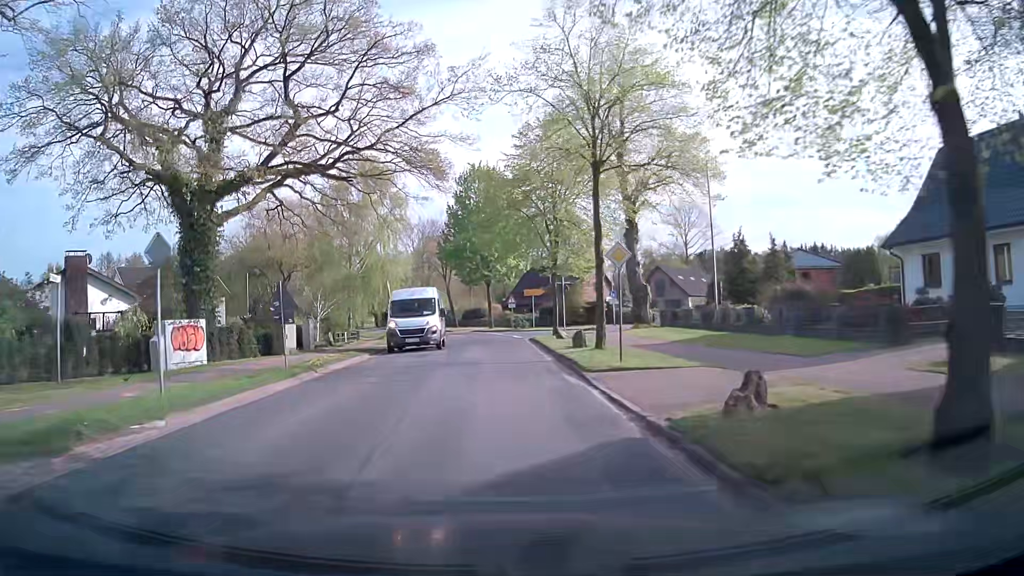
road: secondary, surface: asphalt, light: Day
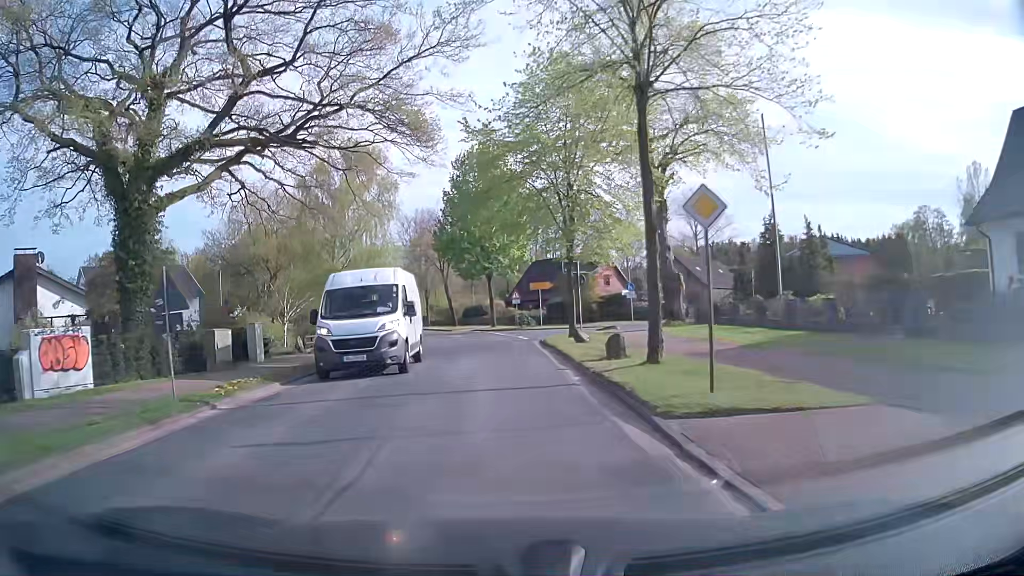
(0.0, +6.4) m; -1°
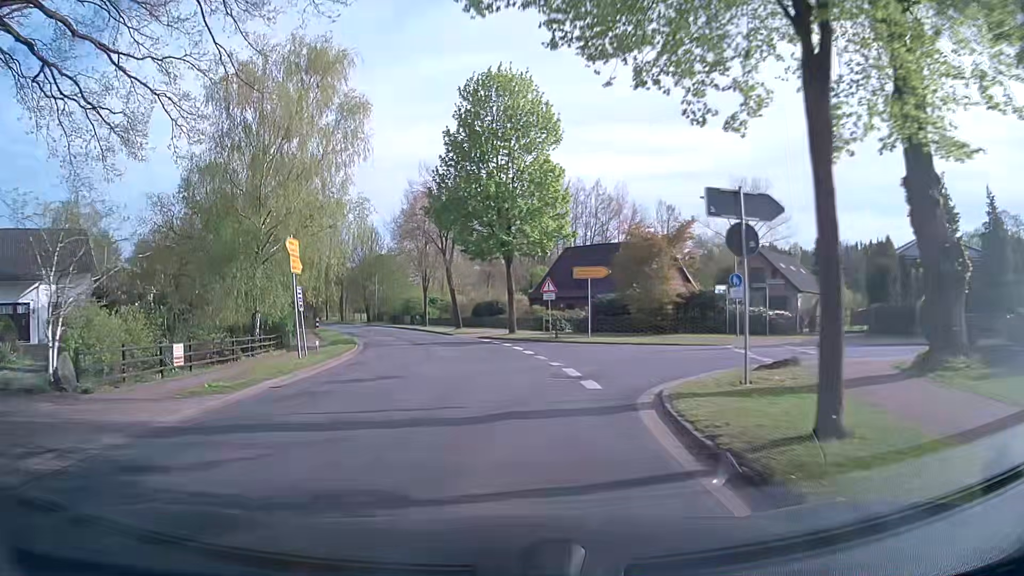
(-0.1, +19.1) m; -2°
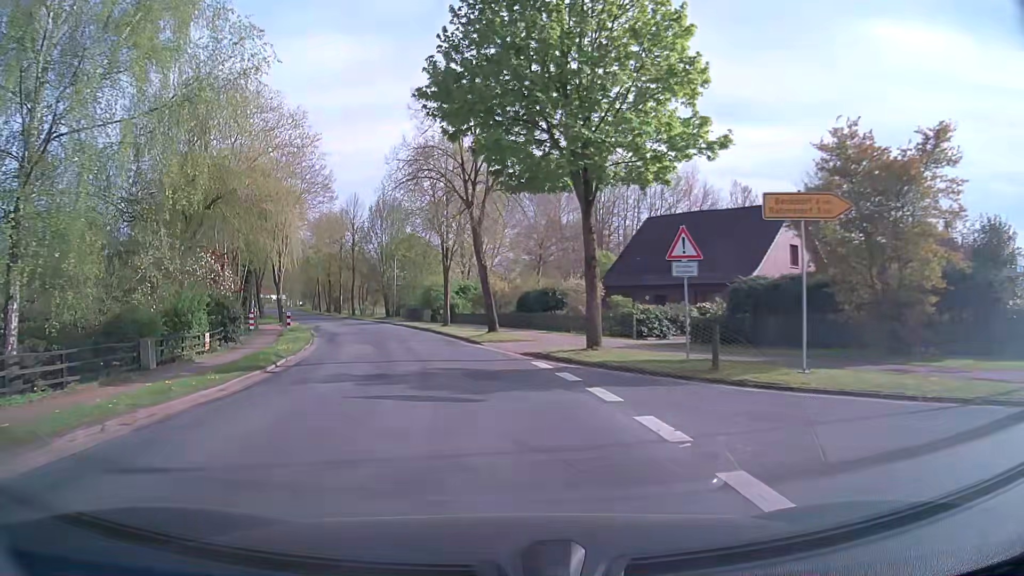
(-0.4, +19.3) m; -3°
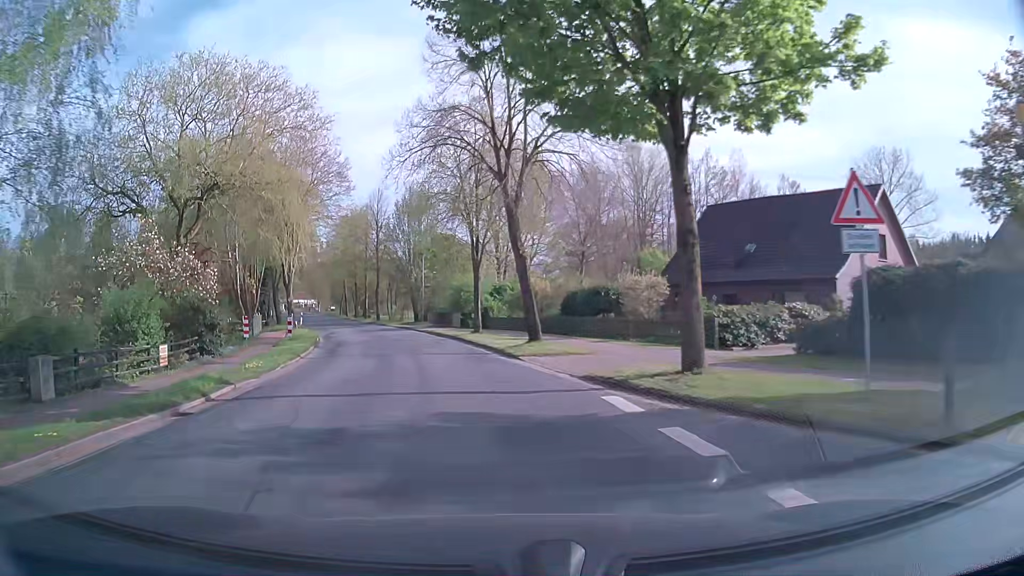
(-0.2, +6.6) m; -3°
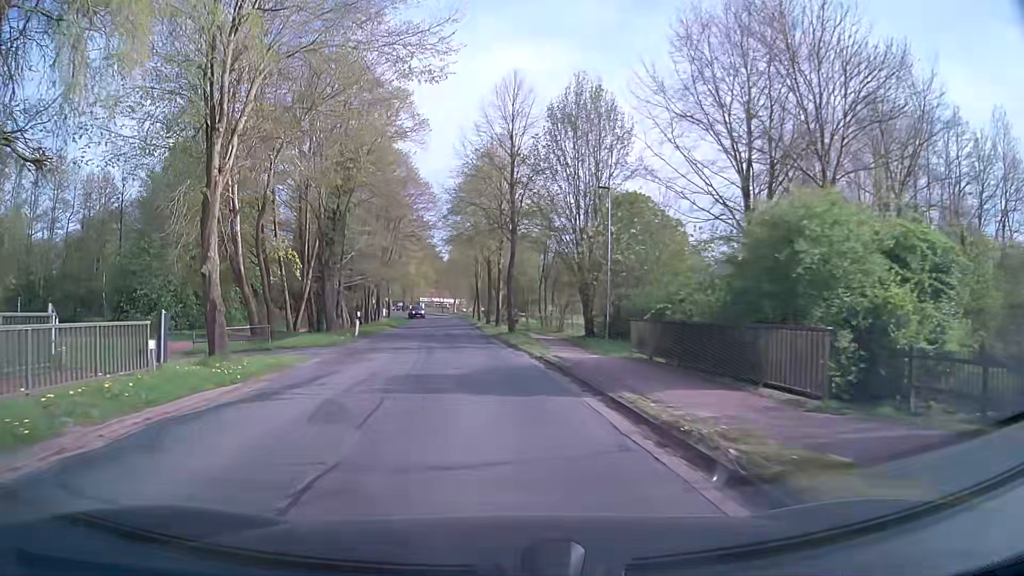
(-5.2, +33.6) m; -15°
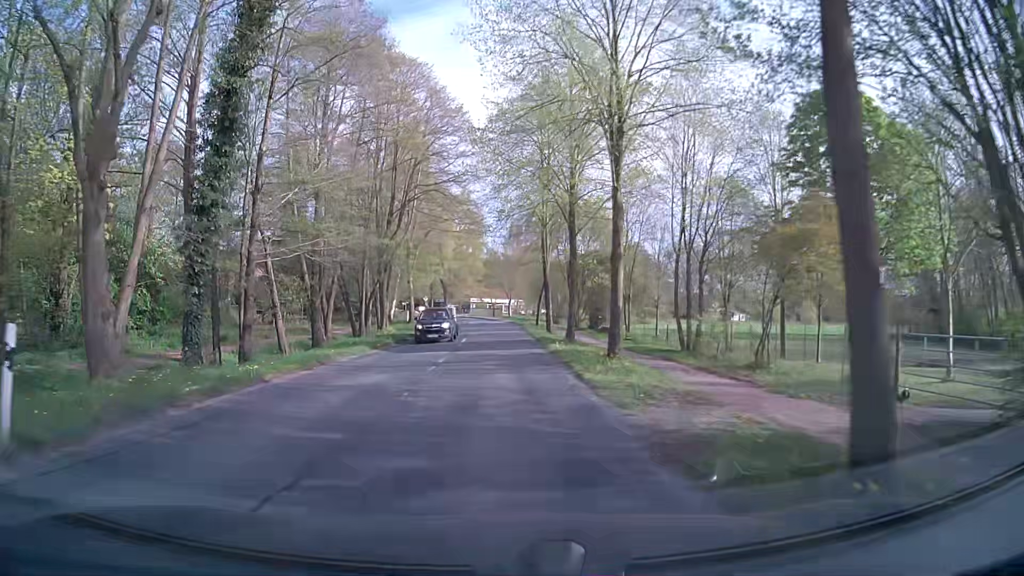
(-1.6, +28.2) m; -5°
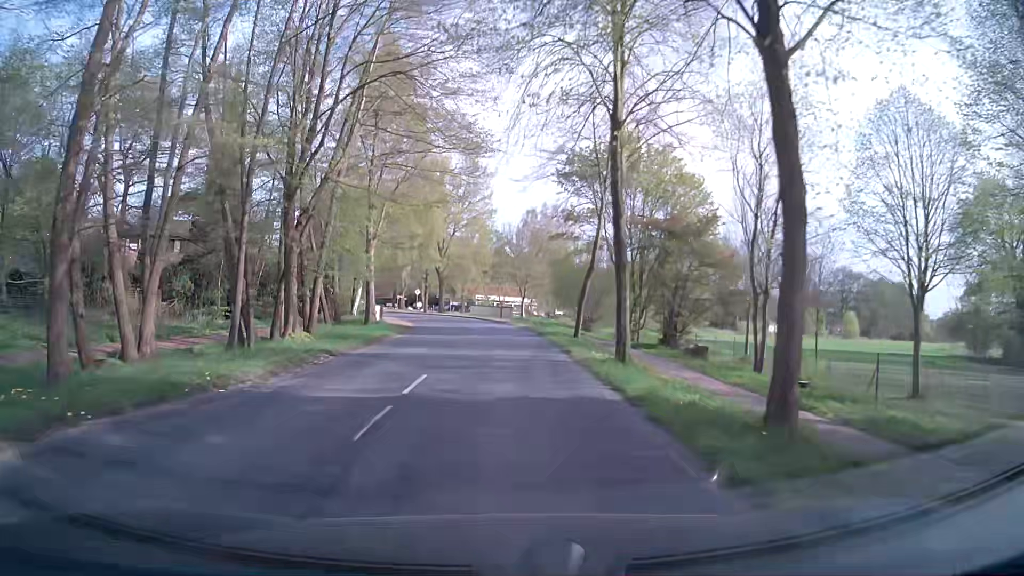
(-0.3, +21.2) m; 0°
(0, +10) (0, +20) (0, +30) (-1, +40) (-2, +50) (-4, +60) (-7, +69) (-12, +78) (-16, +87) (-22, +95) m
